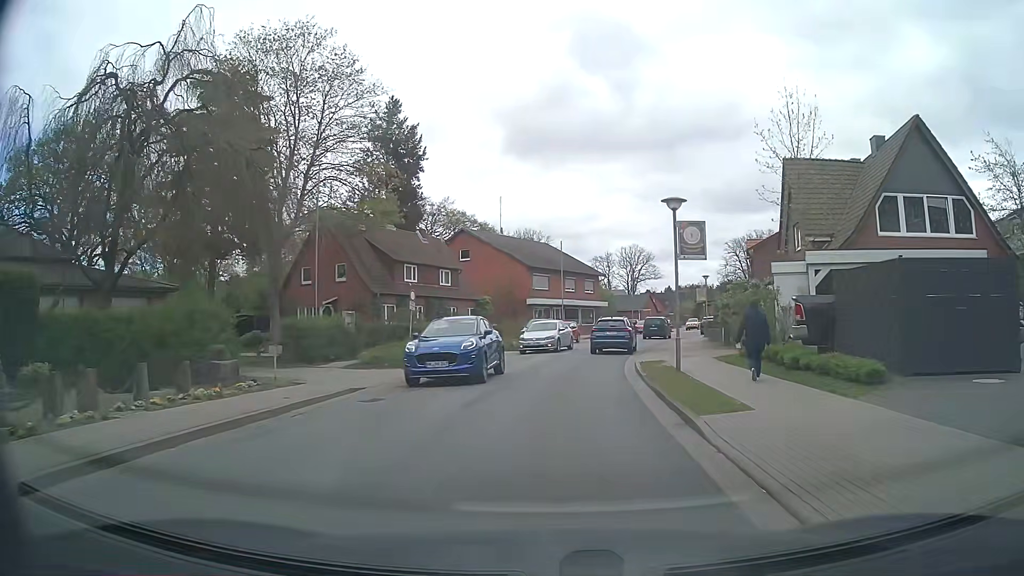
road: tertiary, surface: asphalt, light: Day
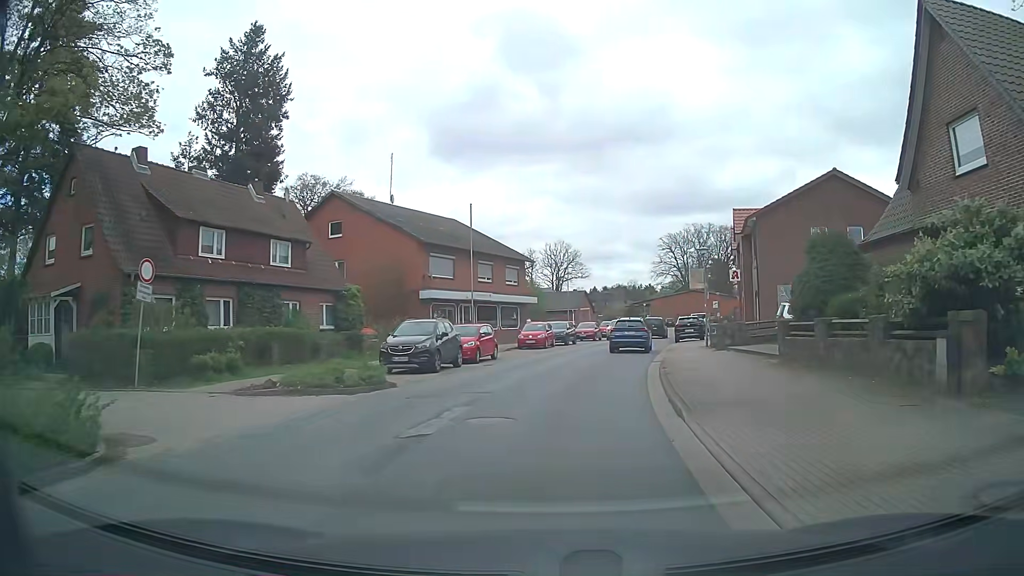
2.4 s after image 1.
(+0.9, +19.6) m; +6°
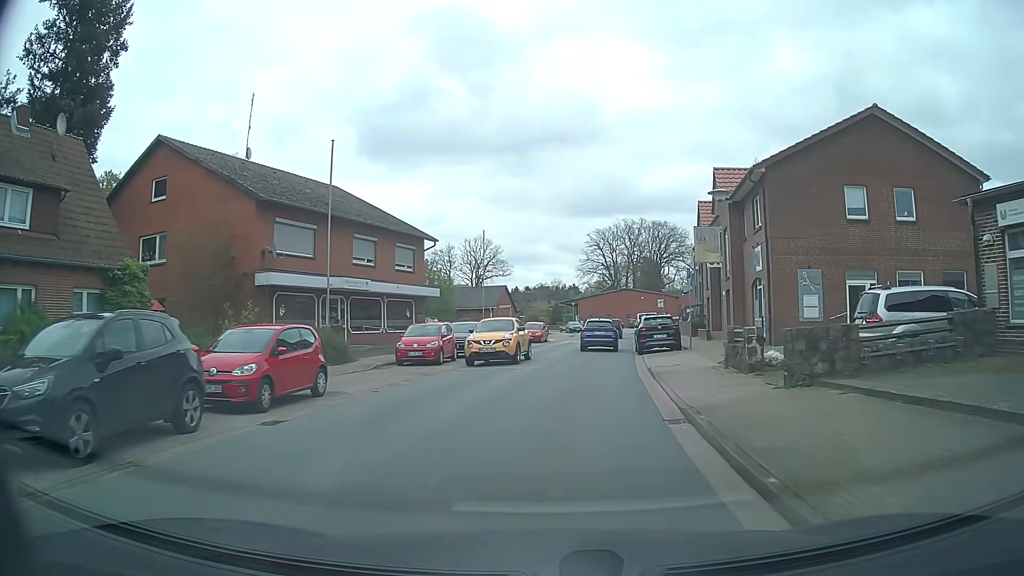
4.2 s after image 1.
(+0.9, +14.1) m; +7°
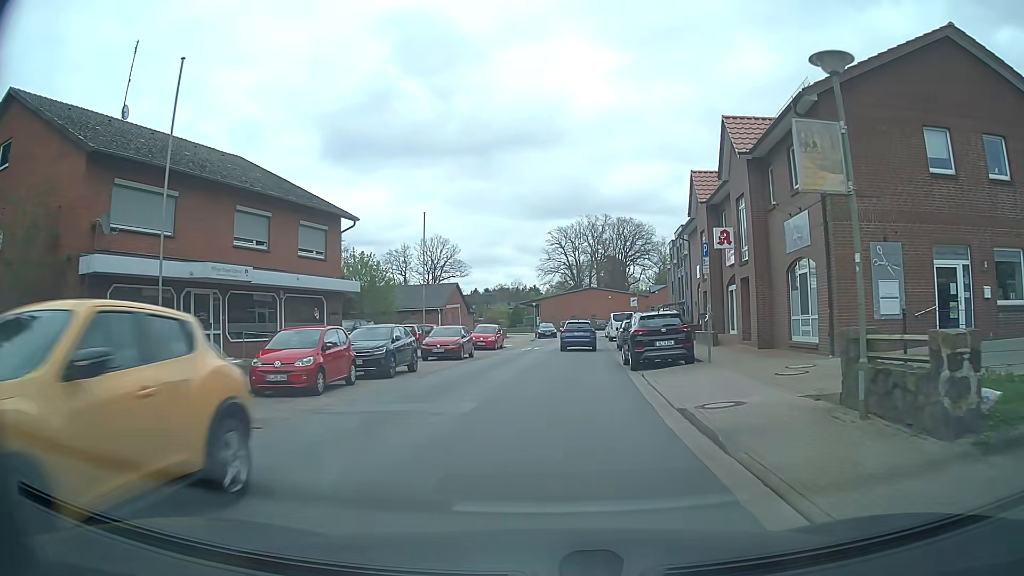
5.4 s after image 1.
(+0.3, +9.4) m; +4°
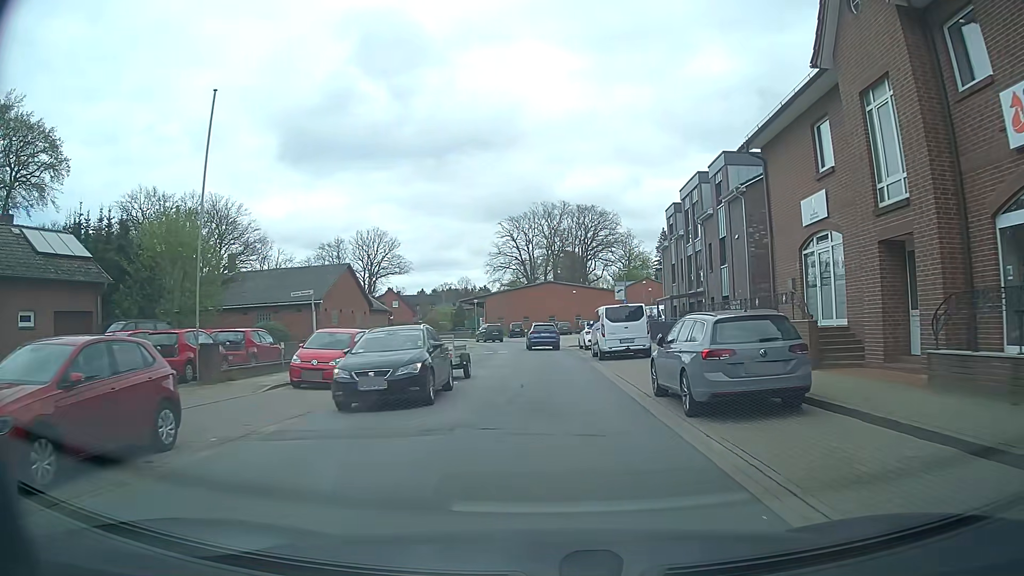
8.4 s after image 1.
(+0.7, +23.3) m; +4°
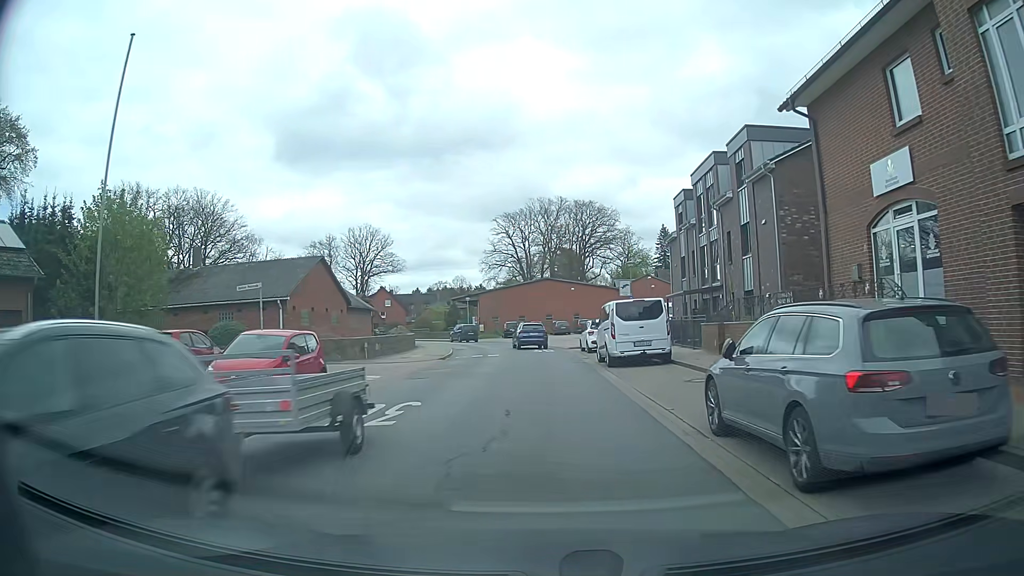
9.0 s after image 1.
(0.0, +4.6) m; 0°
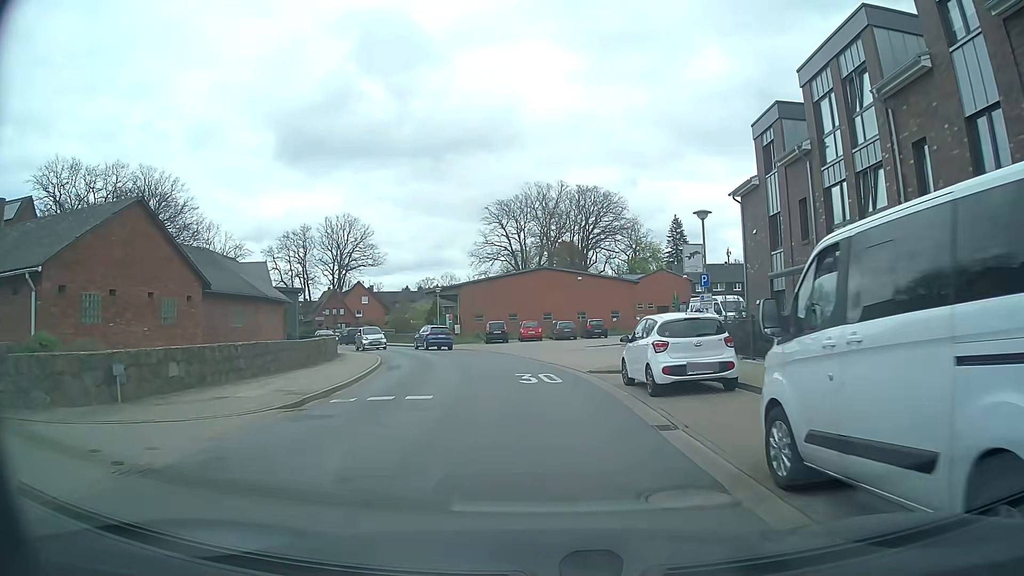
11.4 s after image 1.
(0.0, +18.6) m; 0°
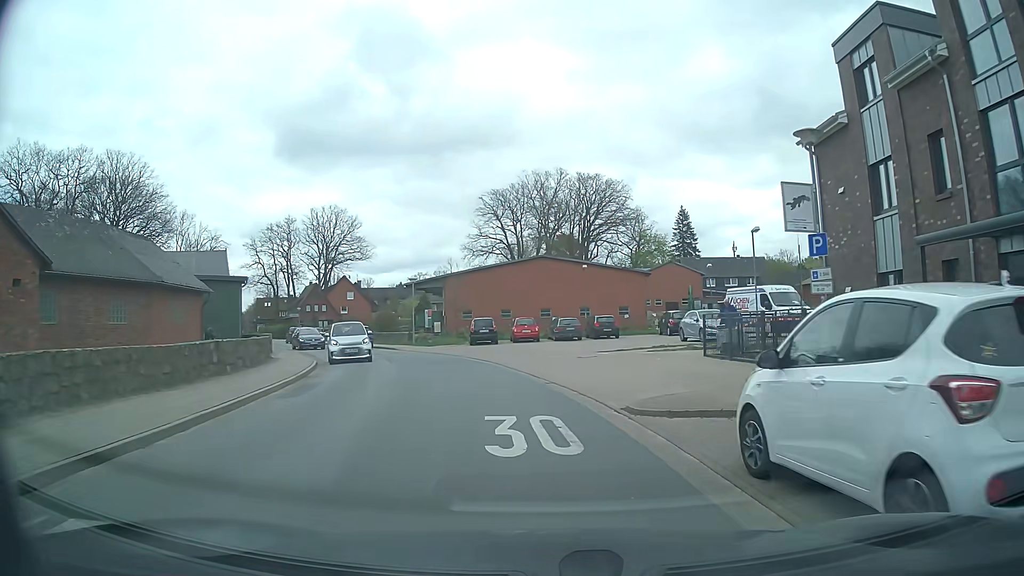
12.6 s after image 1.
(0.0, +9.3) m; +1°
(0, +10) (-2, +20) (-5, +29) (-9, +38) (-14, +47) (-19, +56) (-24, +64) (-29, +73) (-34, +82) (-39, +90) m
